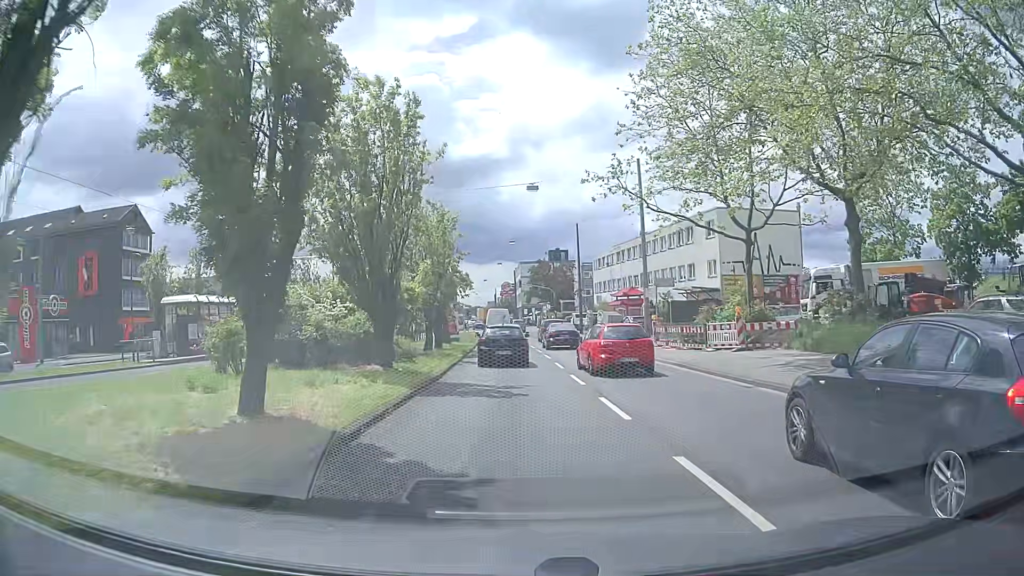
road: primary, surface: asphalt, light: Day
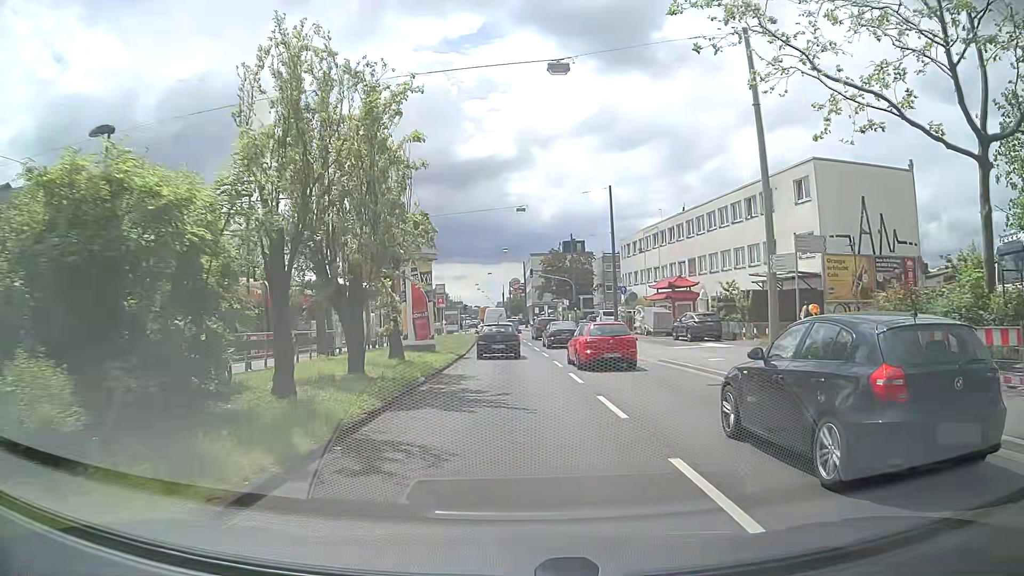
(+0.1, +18.5) m; 0°
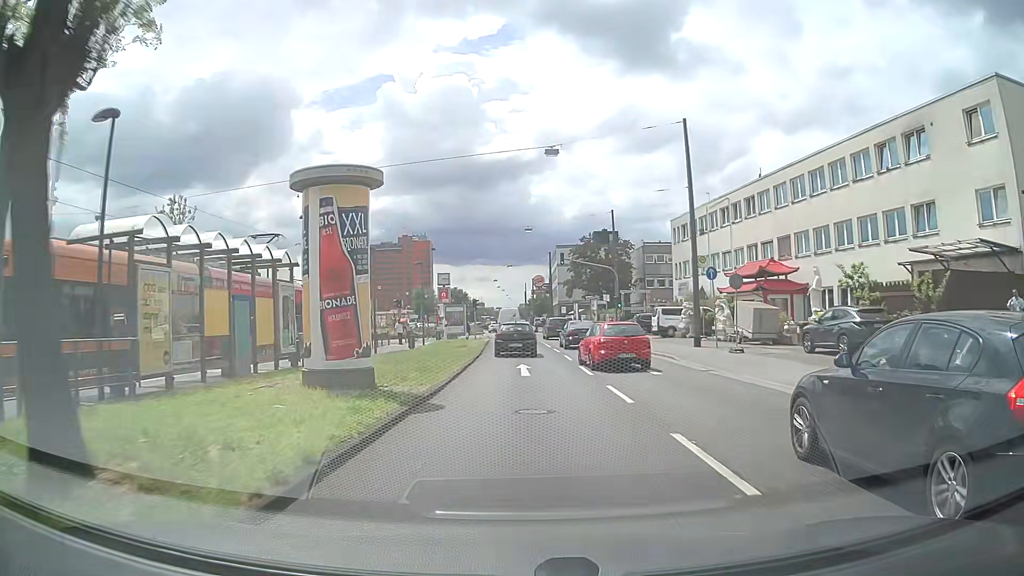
(-0.3, +16.6) m; -1°
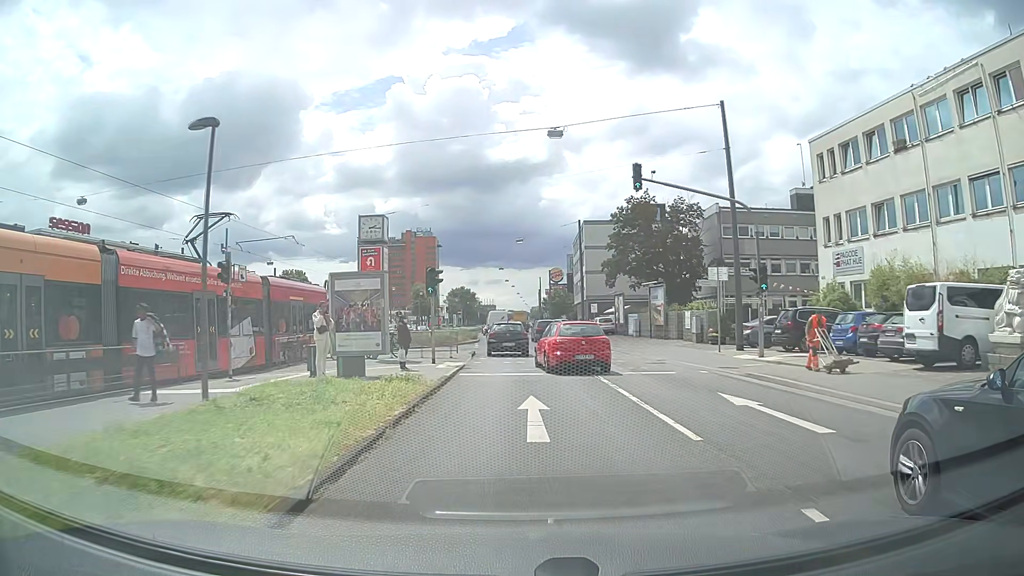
(-0.8, +30.5) m; -2°
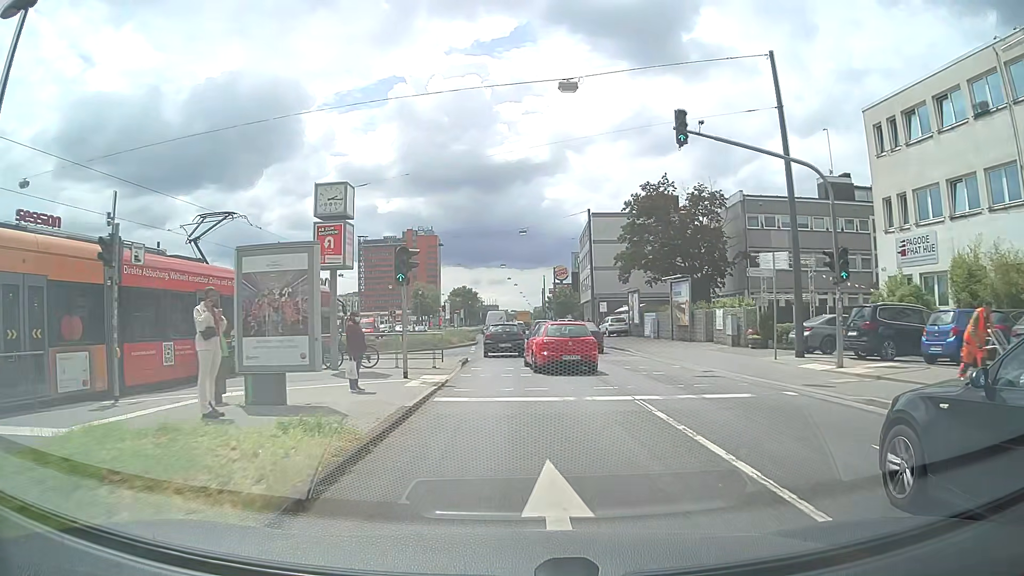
(0.0, +6.0) m; 0°
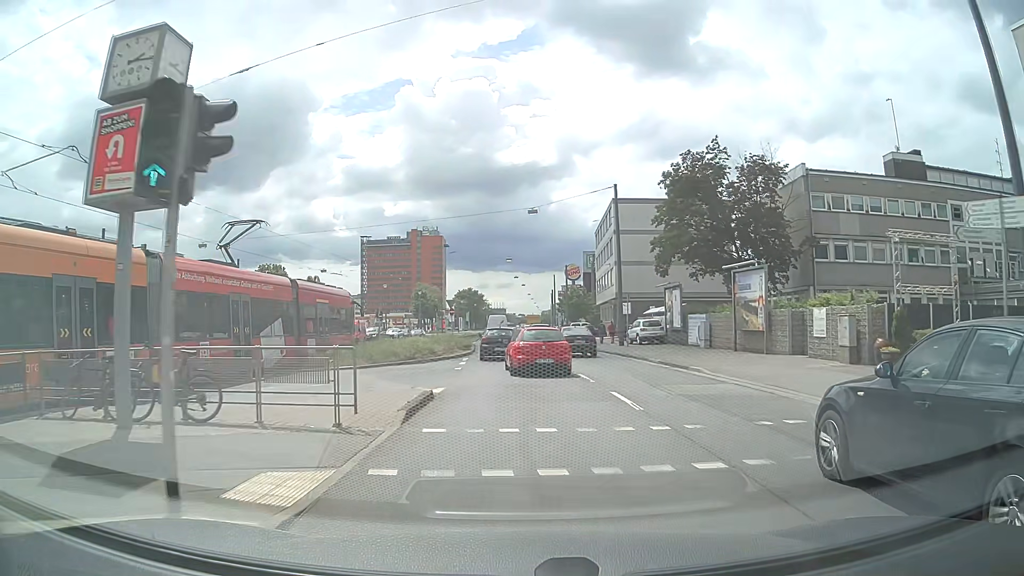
(0.0, +11.4) m; -1°
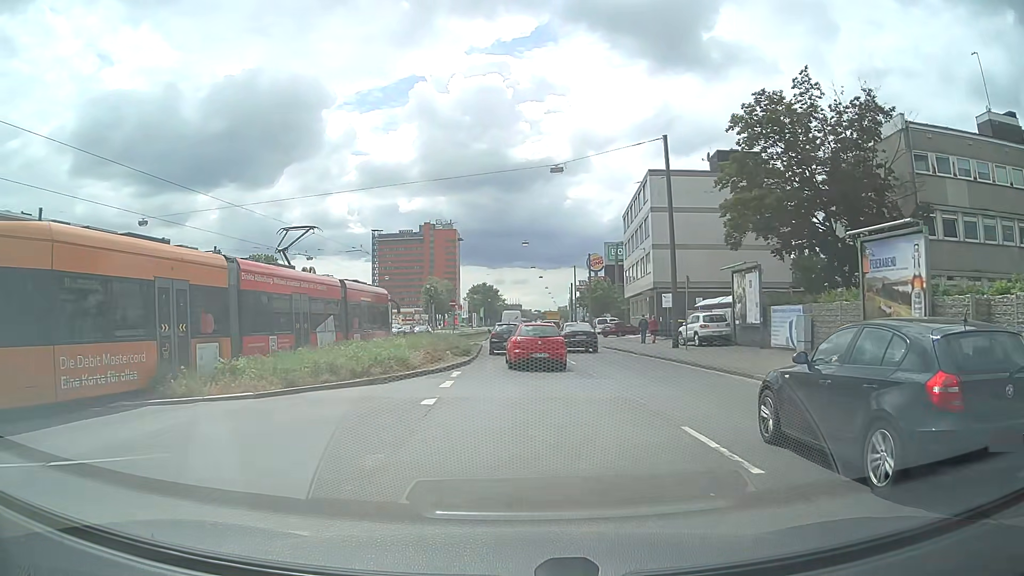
(-0.1, +11.3) m; -2°
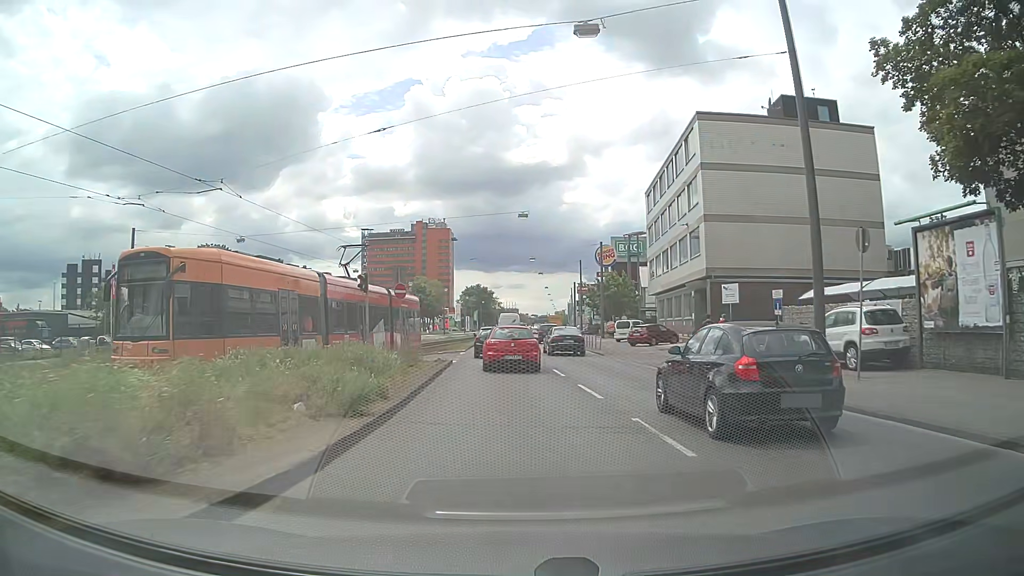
(+0.2, +17.0) m; +2°
(0, +10) (-1, +20) (-1, +30) (-2, +40) (-2, +50) (-2, +60) (-2, +70) (-1, +80) (-1, +90) (0, +100) m
